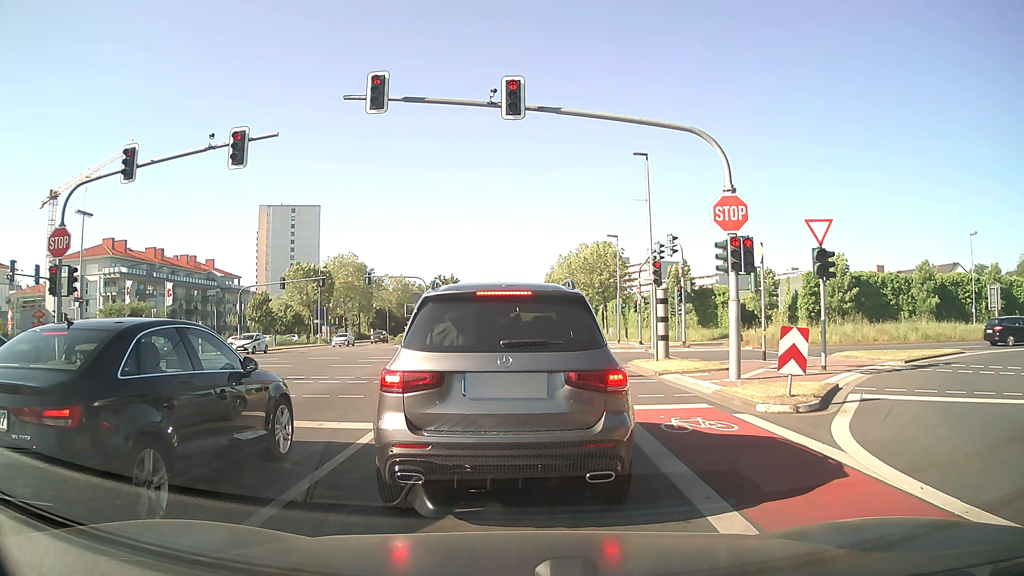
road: secondary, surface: asphalt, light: Day
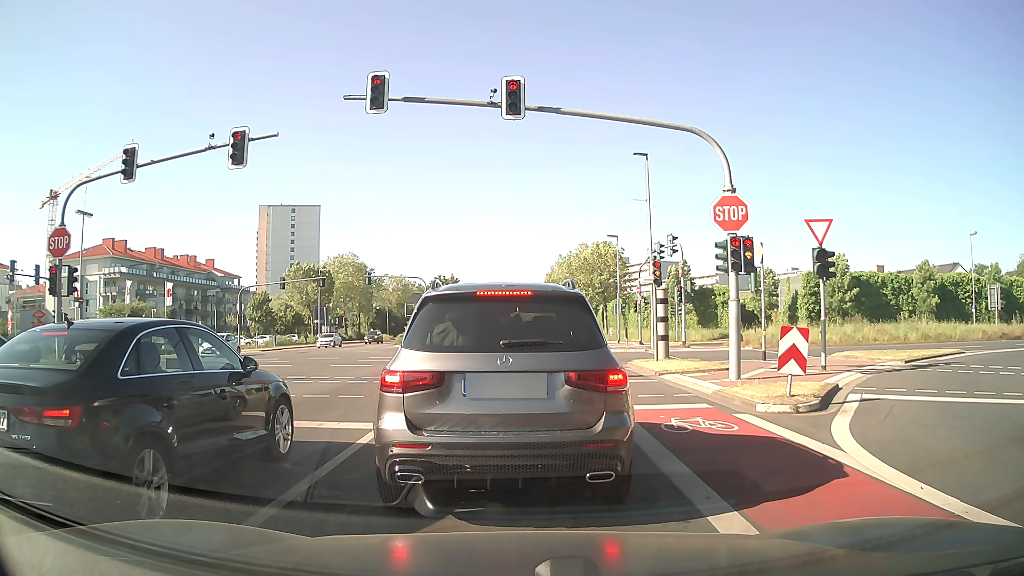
(0.0, 0.0) m; 0°
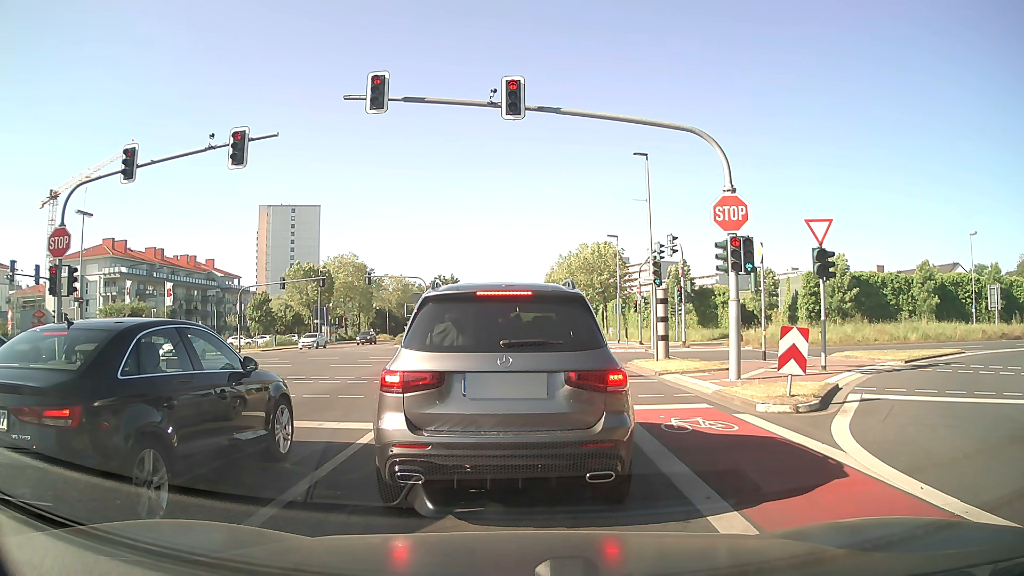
(0.0, 0.0) m; 0°
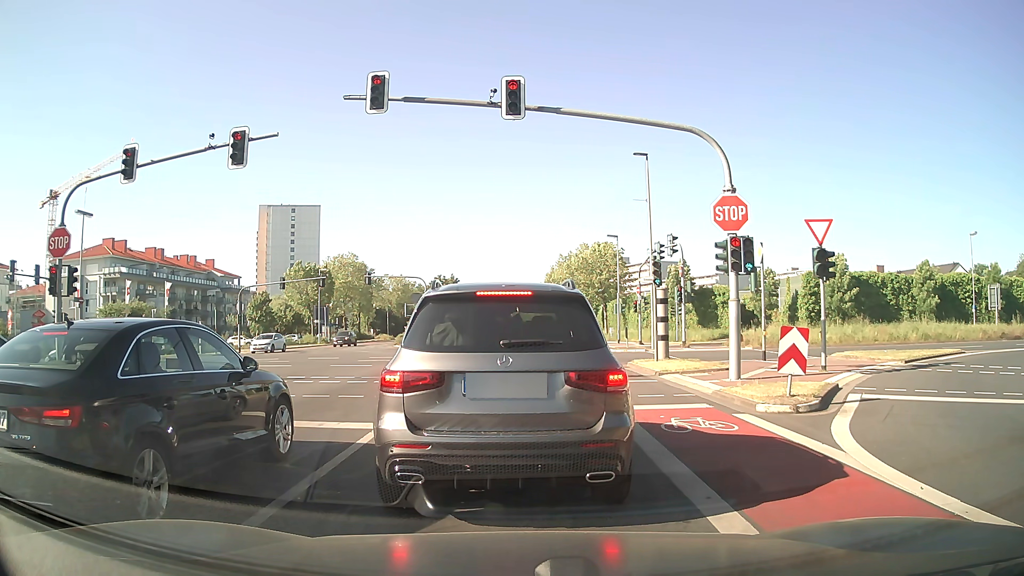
(0.0, 0.0) m; 0°
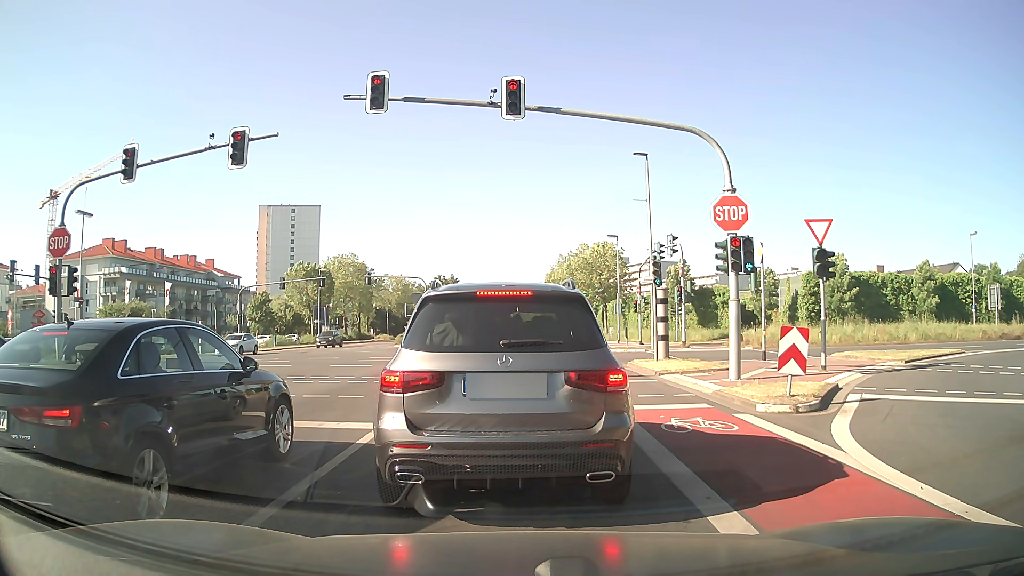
(0.0, 0.0) m; 0°
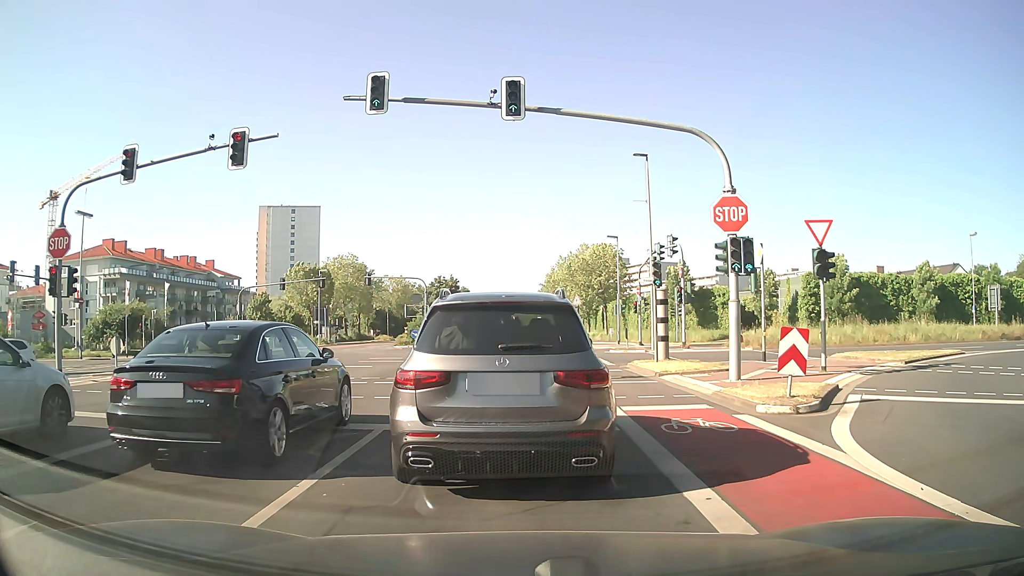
(0.0, 0.0) m; 0°
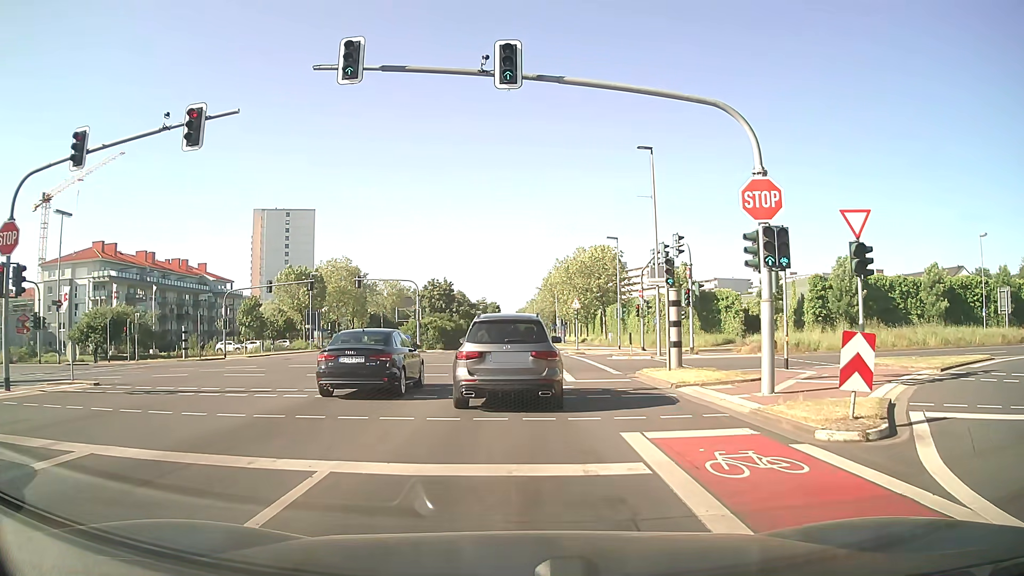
(0.0, +2.7) m; +2°
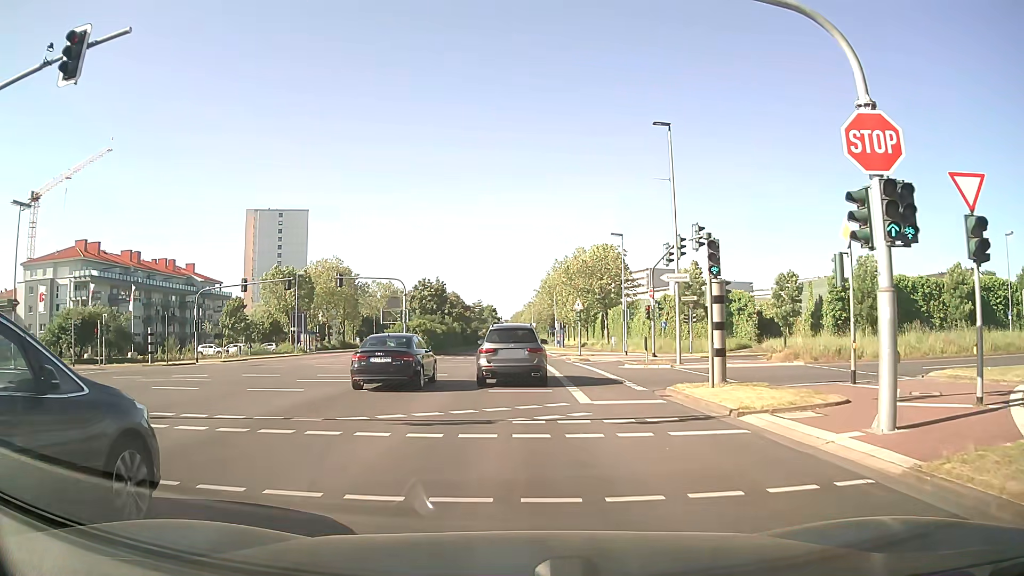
(0.0, +5.1) m; 0°
(0, +10) (0, +20) (0, +30) (0, +40) (0, +50) (0, +60) (0, +70) (0, +80) (0, +90) (0, +100) m
